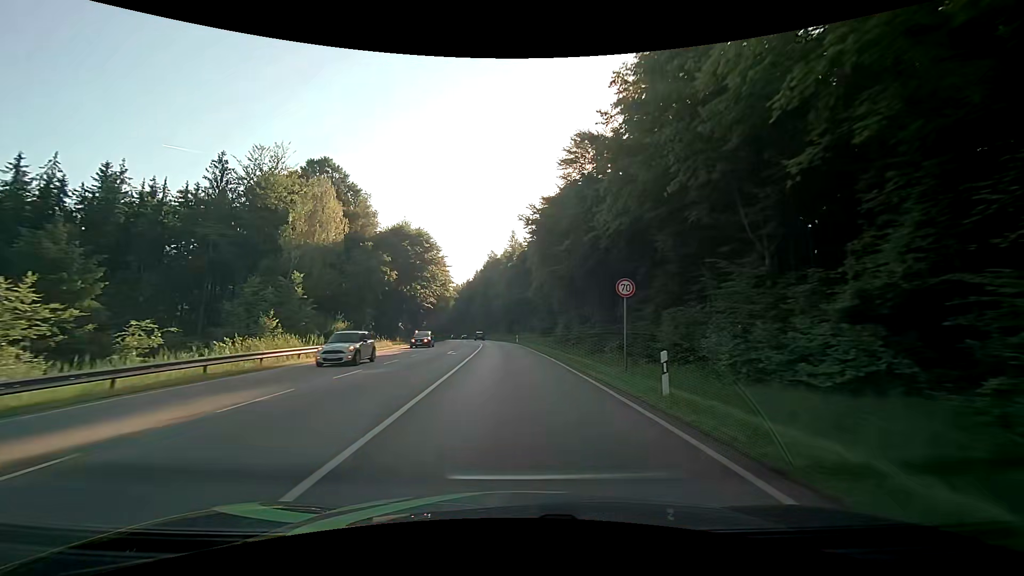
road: secondary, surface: asphalt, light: Day
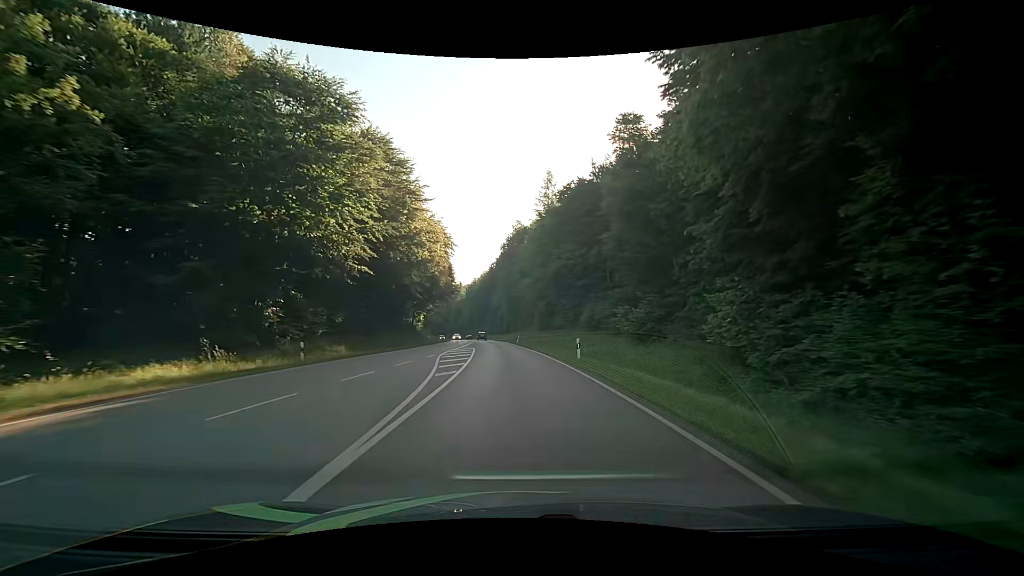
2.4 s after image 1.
(-1.8, +43.0) m; -4°
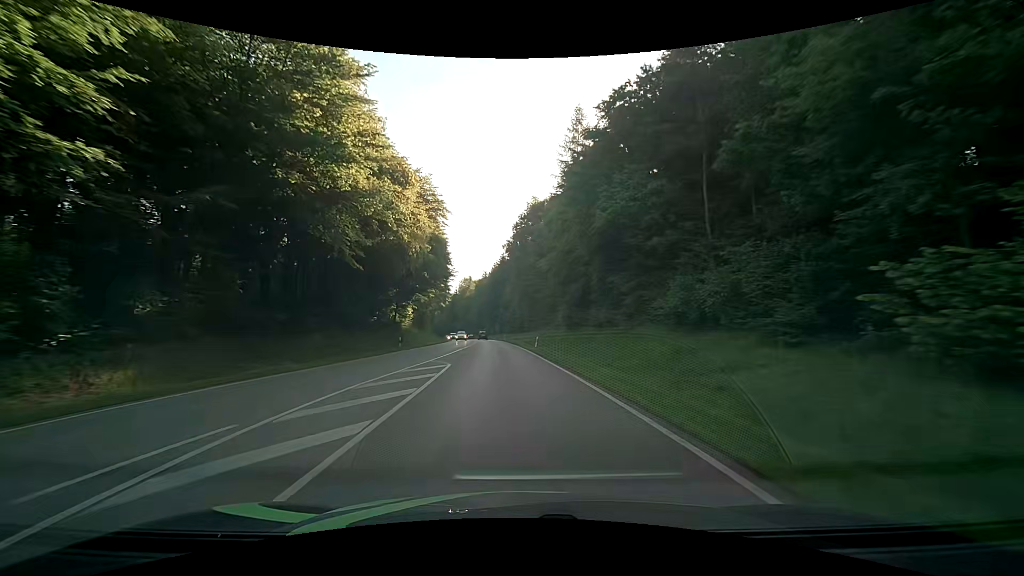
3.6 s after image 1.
(-0.3, +21.6) m; -2°
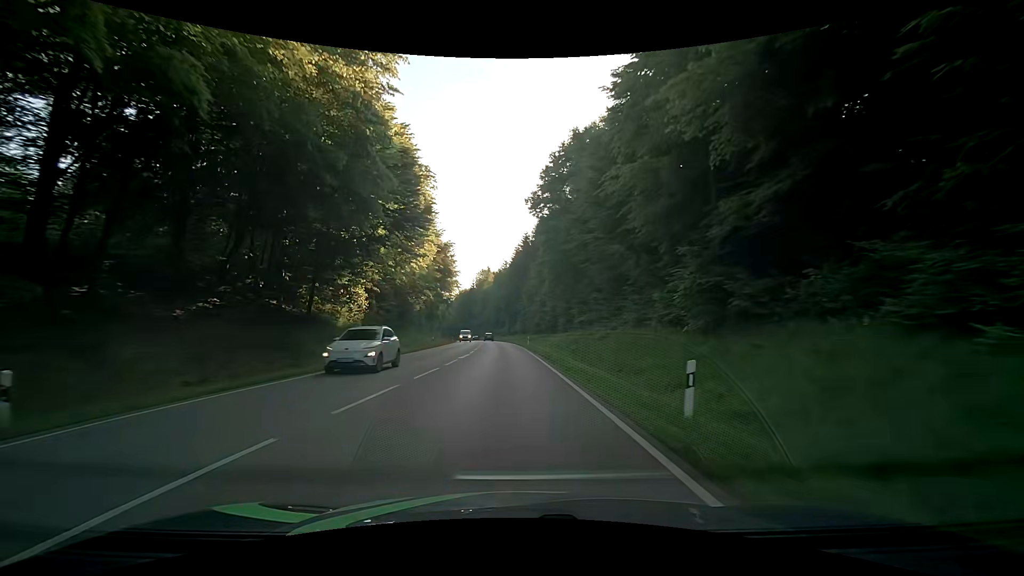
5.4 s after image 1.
(-0.7, +32.5) m; -2°
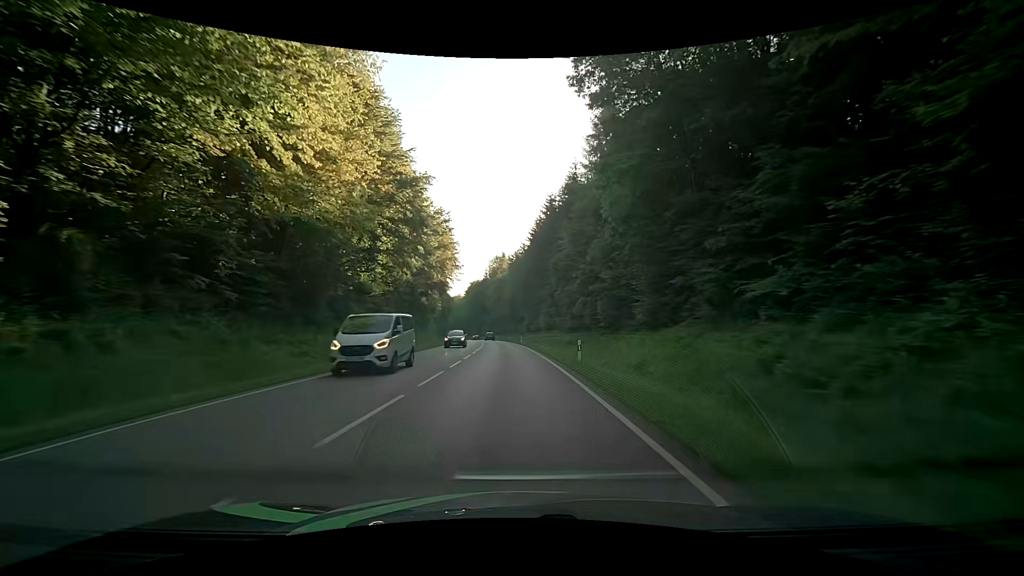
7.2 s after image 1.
(-0.9, +32.5) m; -3°
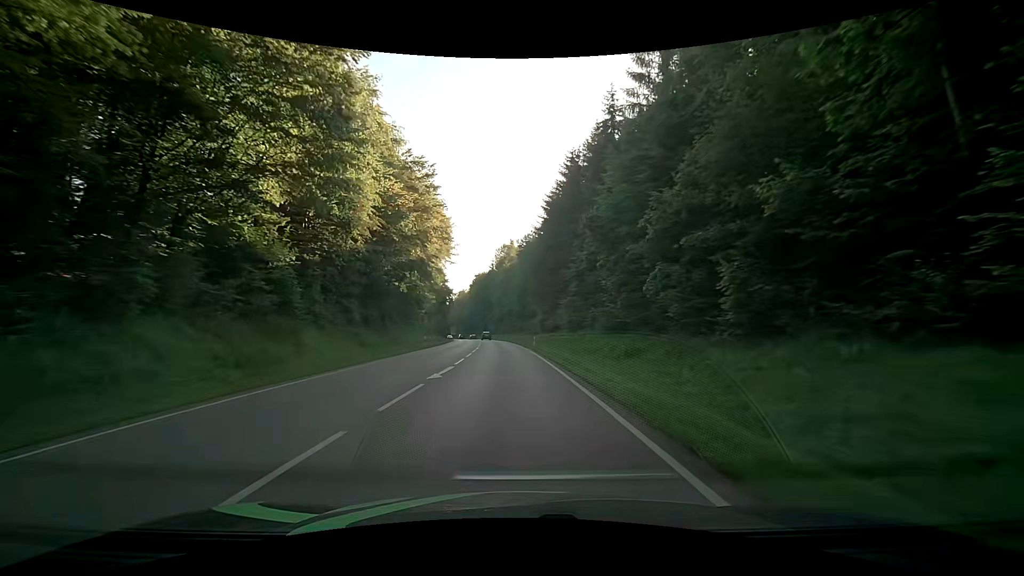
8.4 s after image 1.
(0.0, +21.7) m; 0°
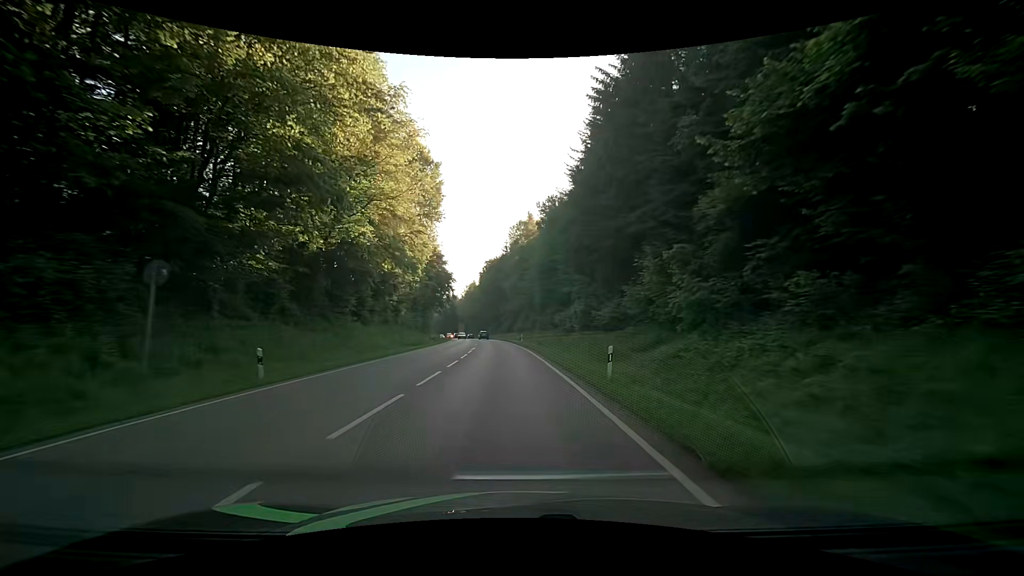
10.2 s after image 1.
(-0.6, +32.4) m; -2°
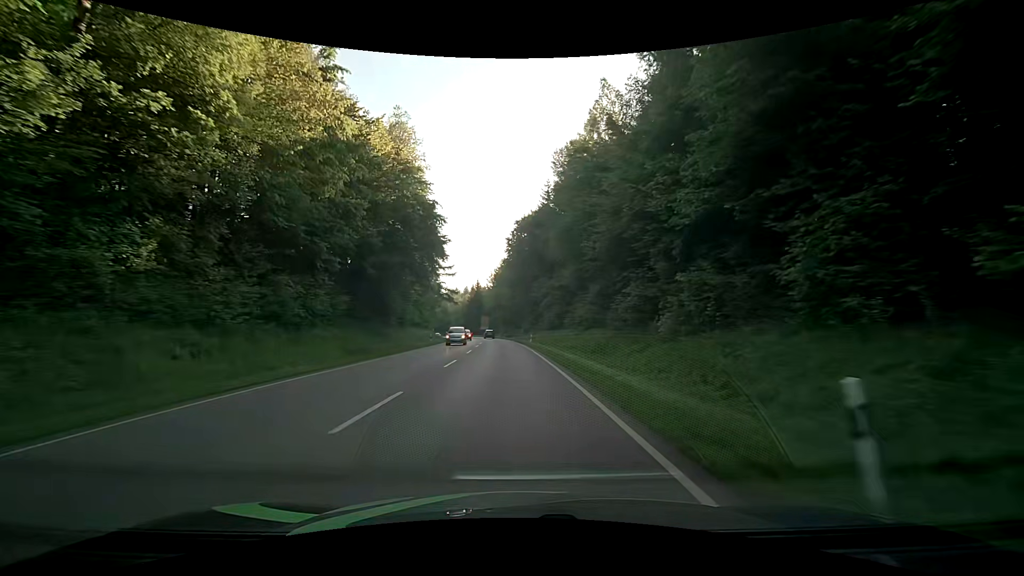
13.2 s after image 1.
(-2.1, +54.0) m; -5°
(0, +10) (0, +20) (0, +30) (-1, +40) (-1, +50) (-2, +60) (-2, +70) (-3, +80) (-4, +90) (-5, +100) m
